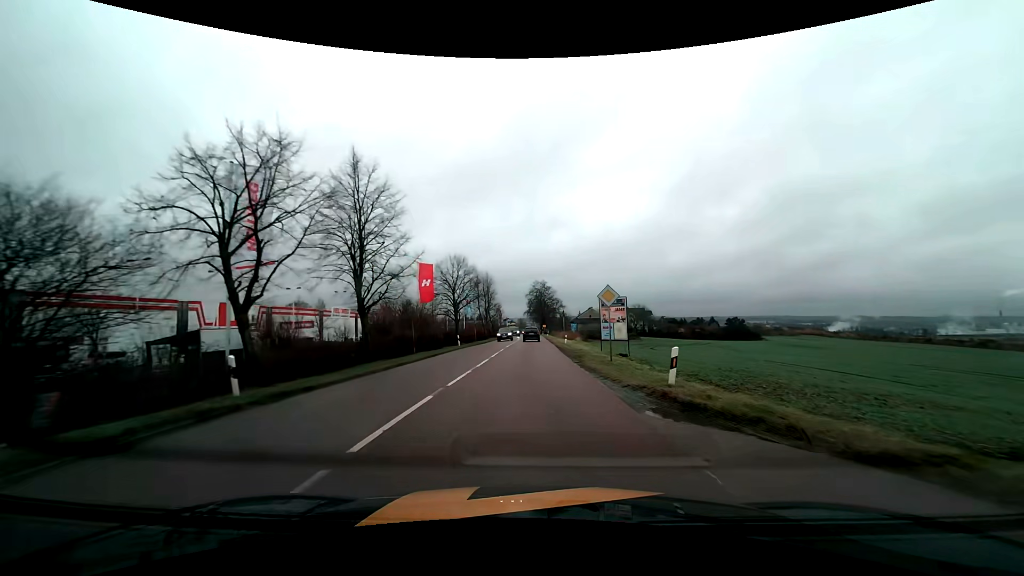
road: tertiary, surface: asphalt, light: Day
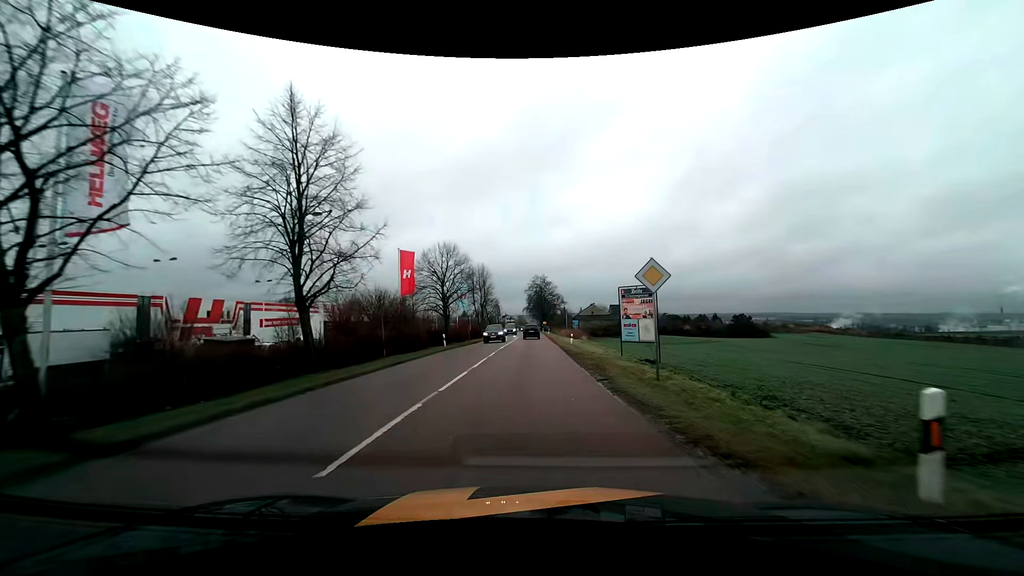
(0.0, +6.9) m; 0°
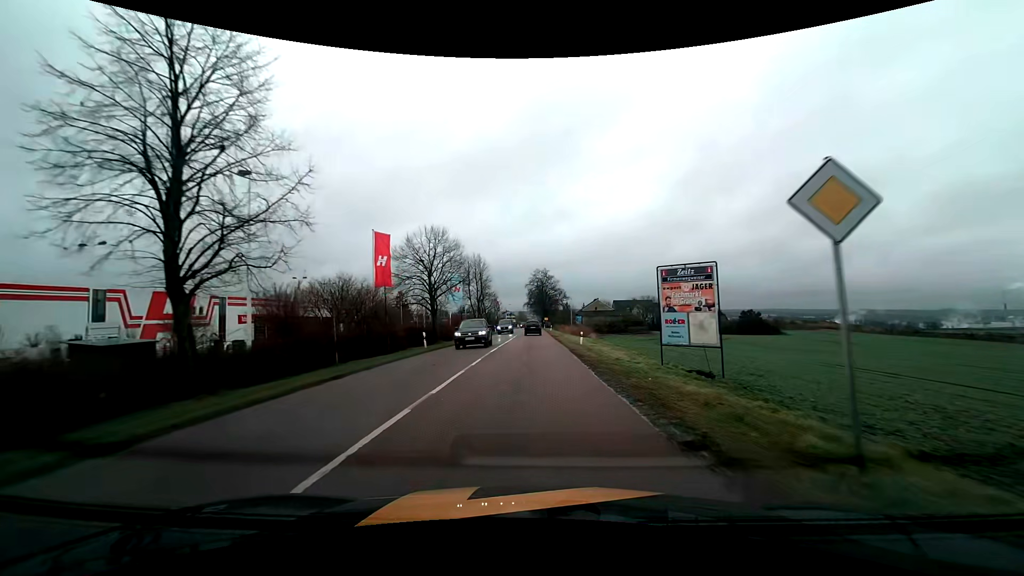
(0.0, +7.0) m; 0°
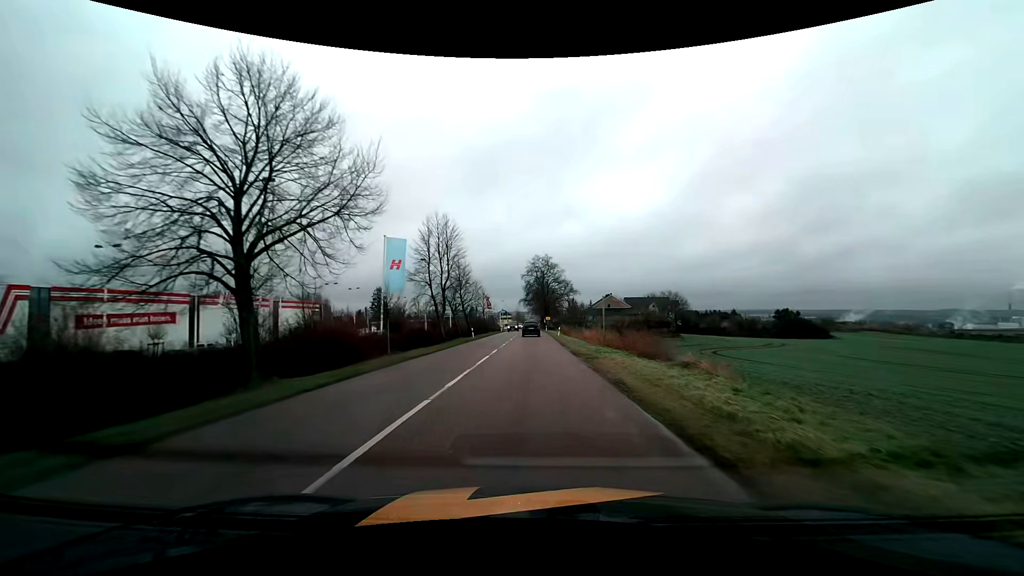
(+0.1, +29.0) m; 0°
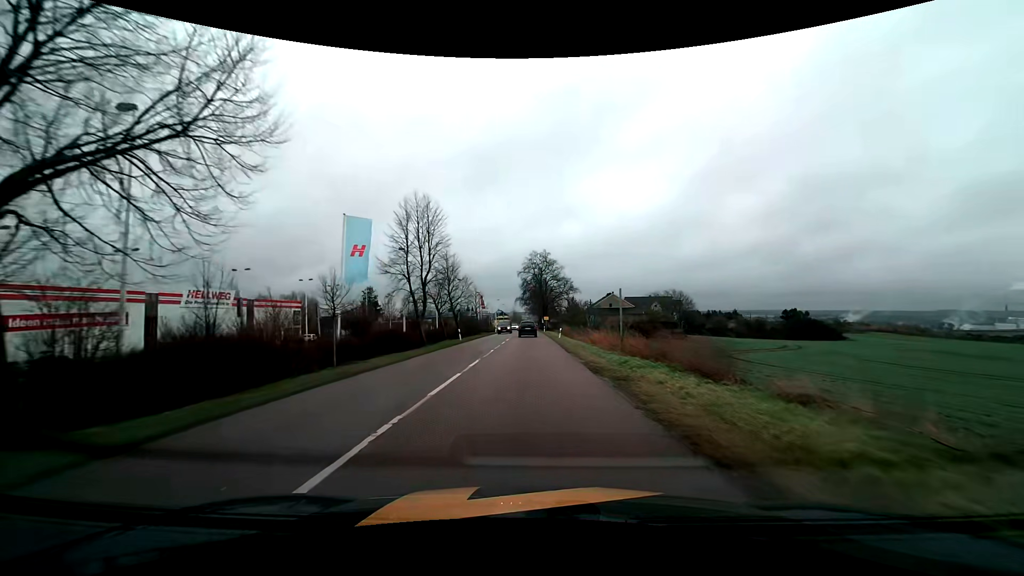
(0.0, +7.4) m; 0°
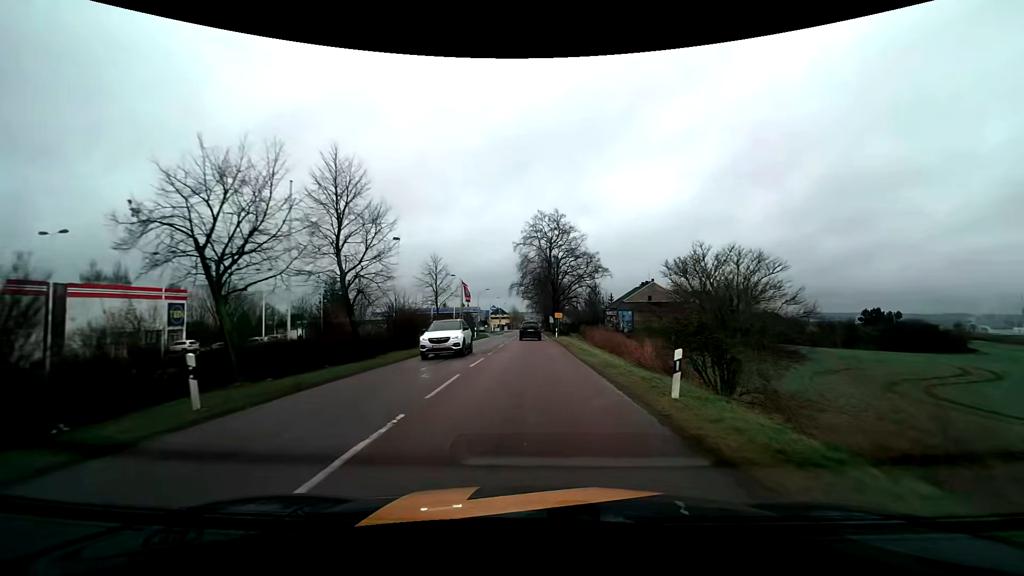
(-0.1, +36.0) m; 0°
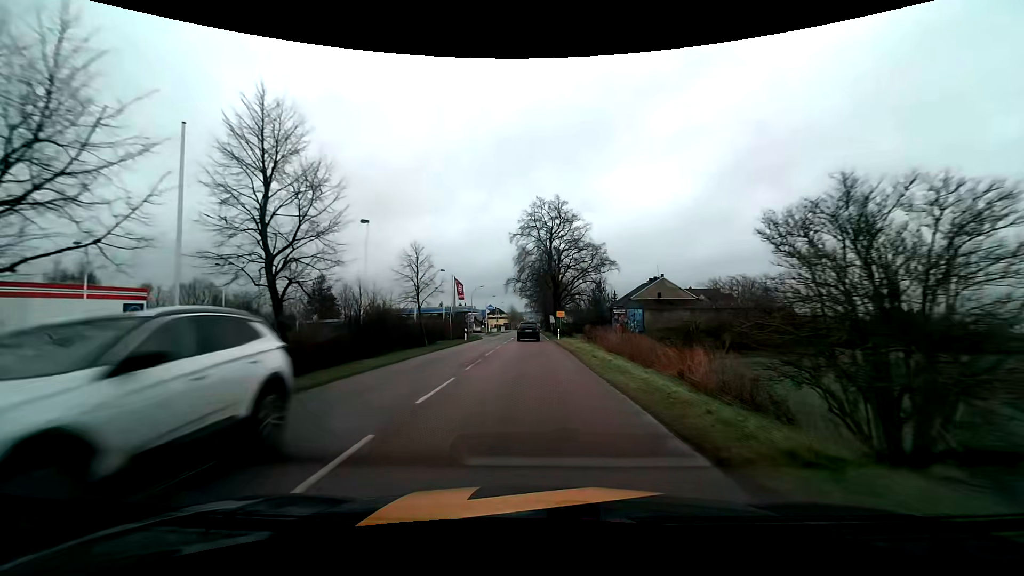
(0.0, +6.9) m; 0°
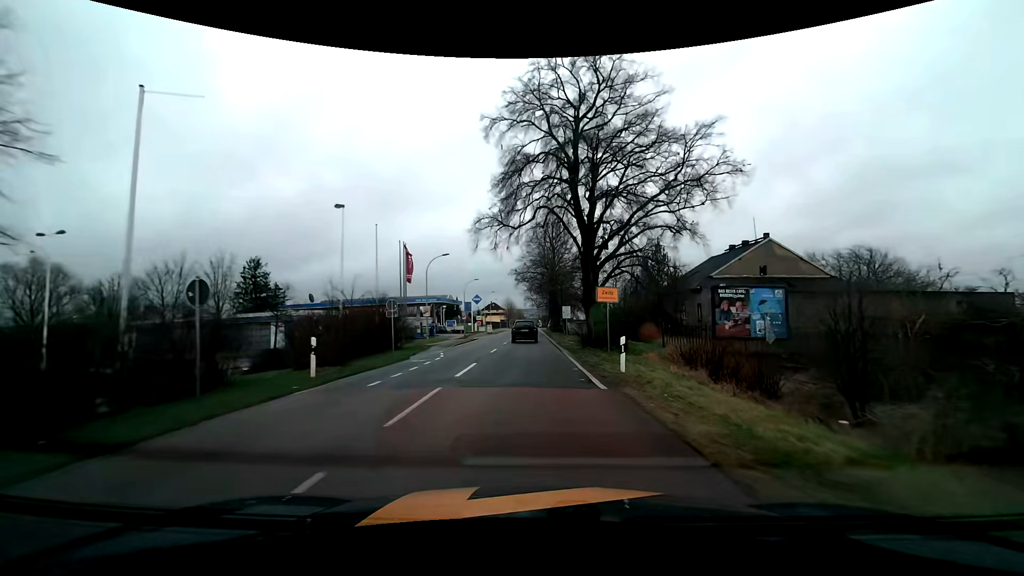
(-0.2, +32.8) m; 0°
(0, +10) (0, +20) (0, +30) (0, +40) (0, +50) (0, +60) (0, +70) (0, +80) (0, +90) (0, +100) m
